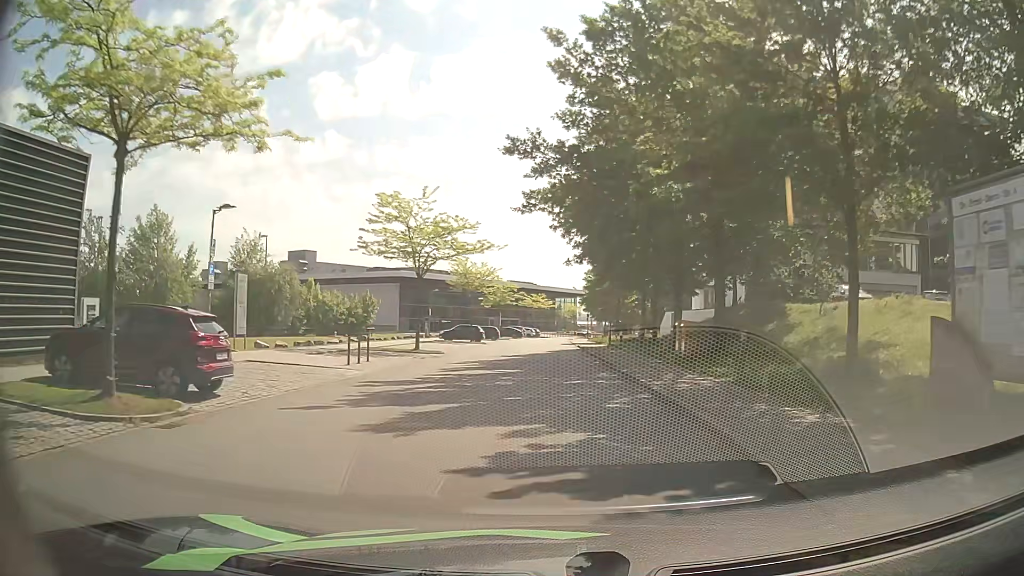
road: residential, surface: asphalt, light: Day
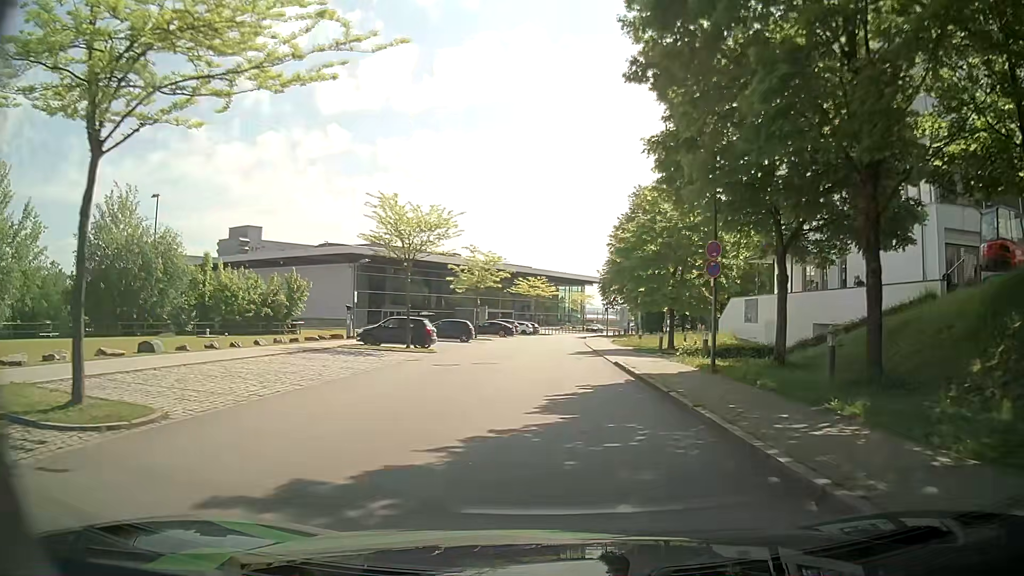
(-0.5, +26.0) m; -1°
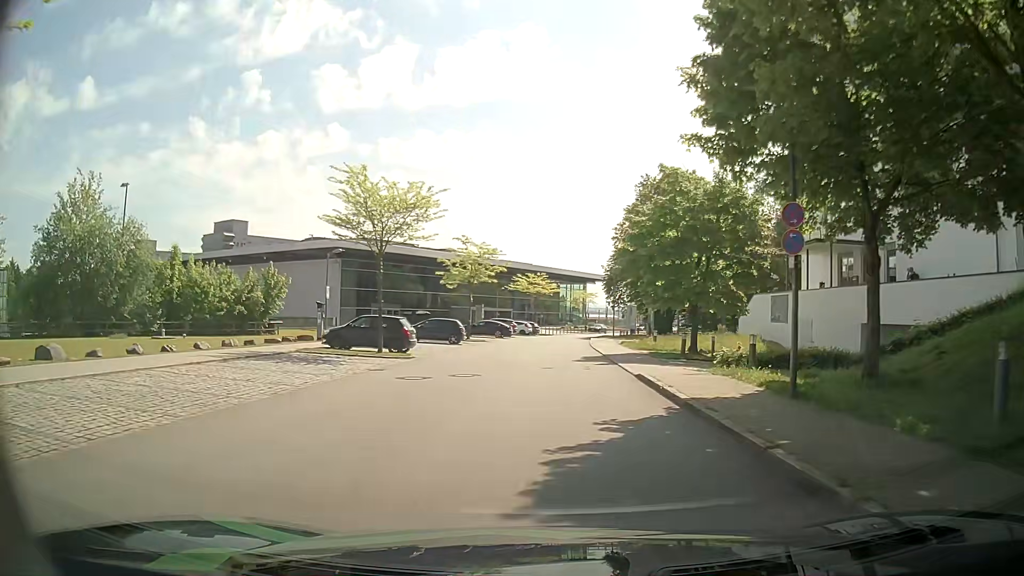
(-0.1, +5.3) m; -1°
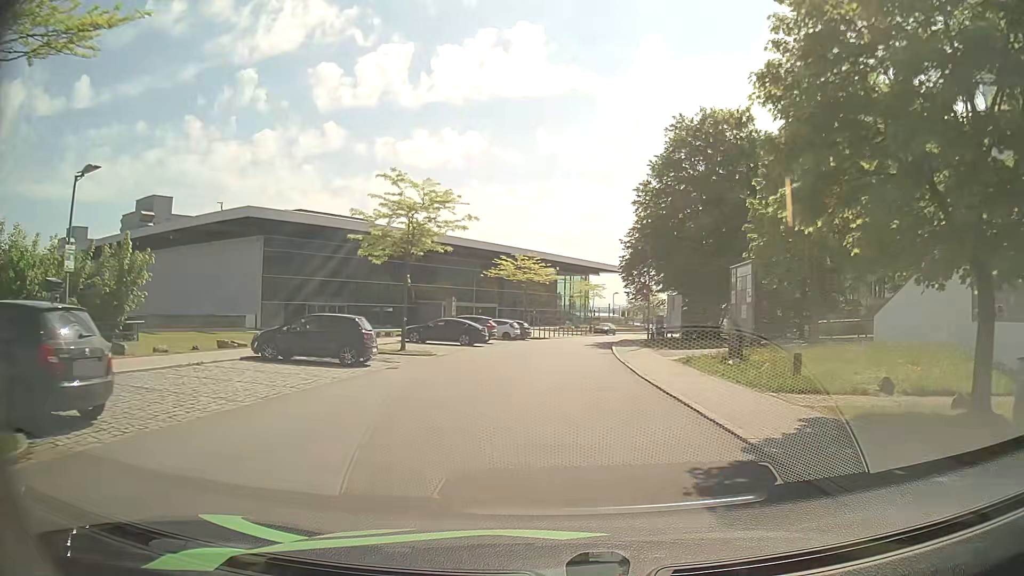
(+0.1, +20.4) m; 0°
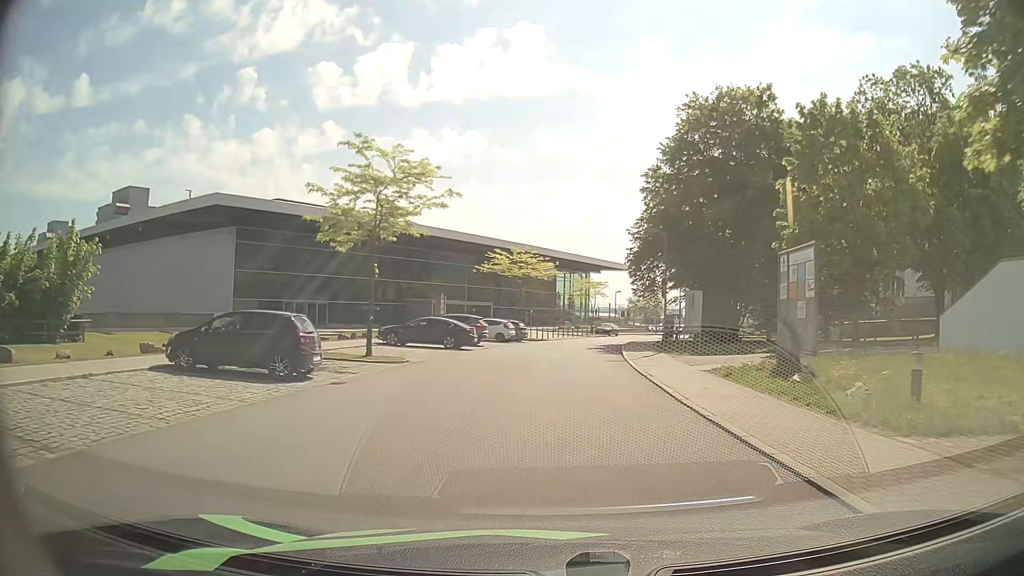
(0.0, +5.1) m; 0°
(0, +10) (0, +20) (+1, +30) (+2, +40) (+4, +50) (+7, +59) (+10, +69) (+14, +78) (+18, +87) (+23, +96) m
